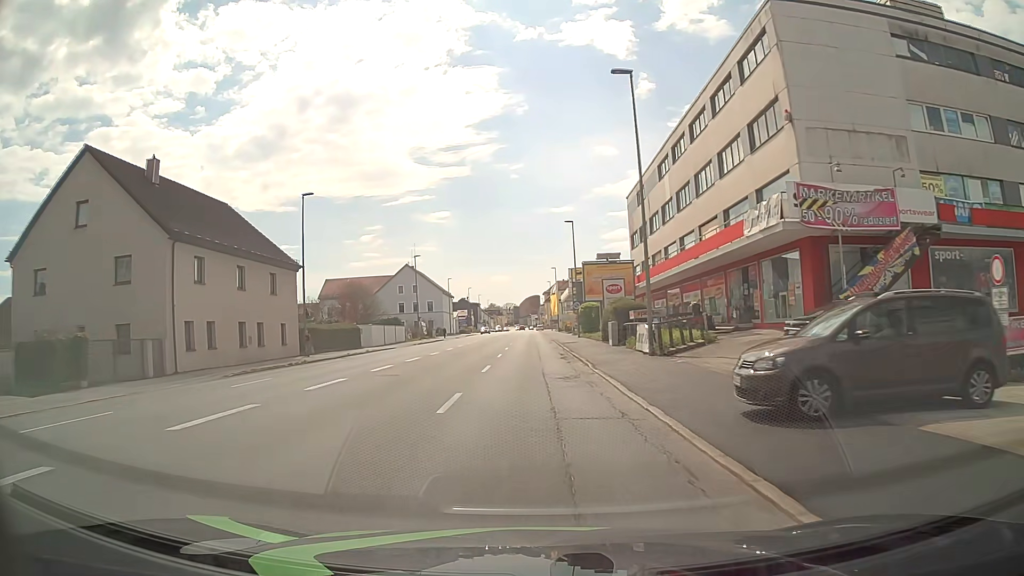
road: tertiary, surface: asphalt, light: Day
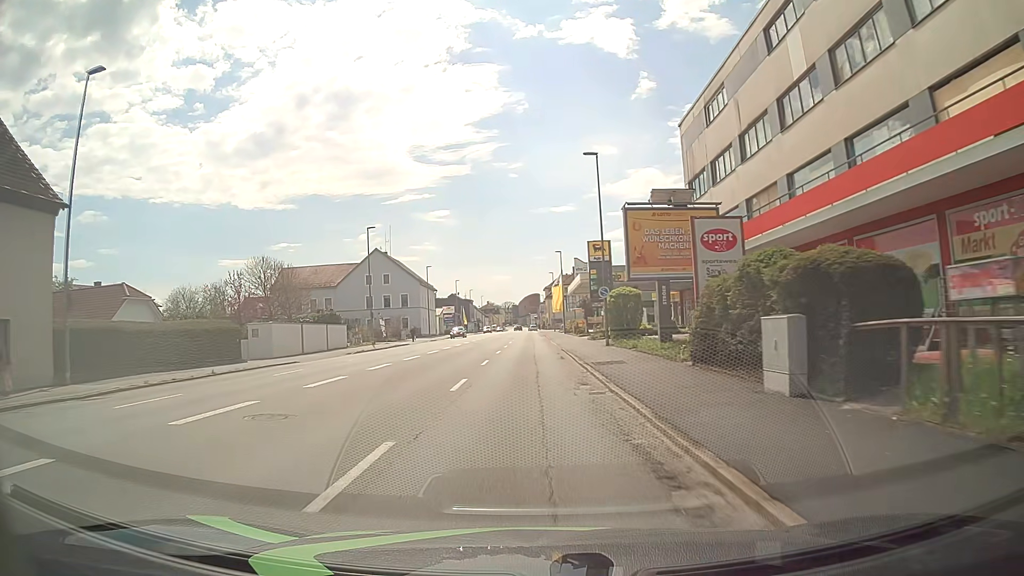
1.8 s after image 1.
(0.0, +23.7) m; 0°
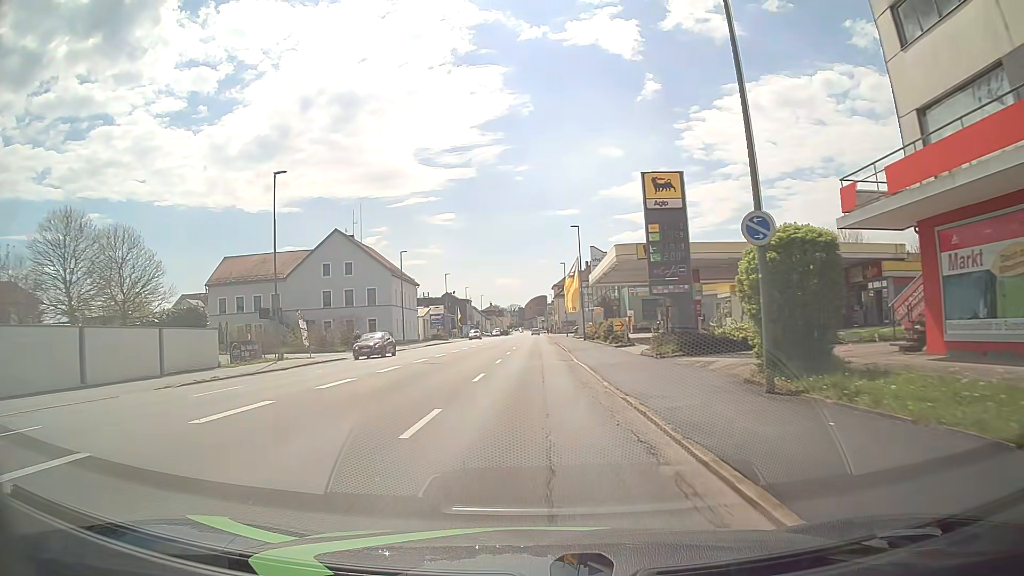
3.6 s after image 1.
(-0.1, +23.7) m; -1°
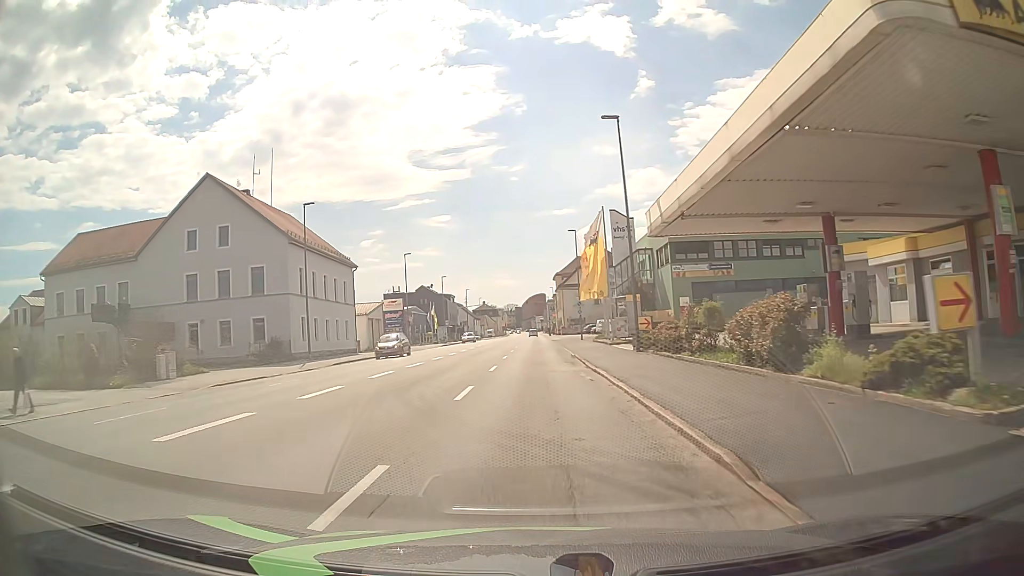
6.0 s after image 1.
(+0.1, +31.6) m; 0°
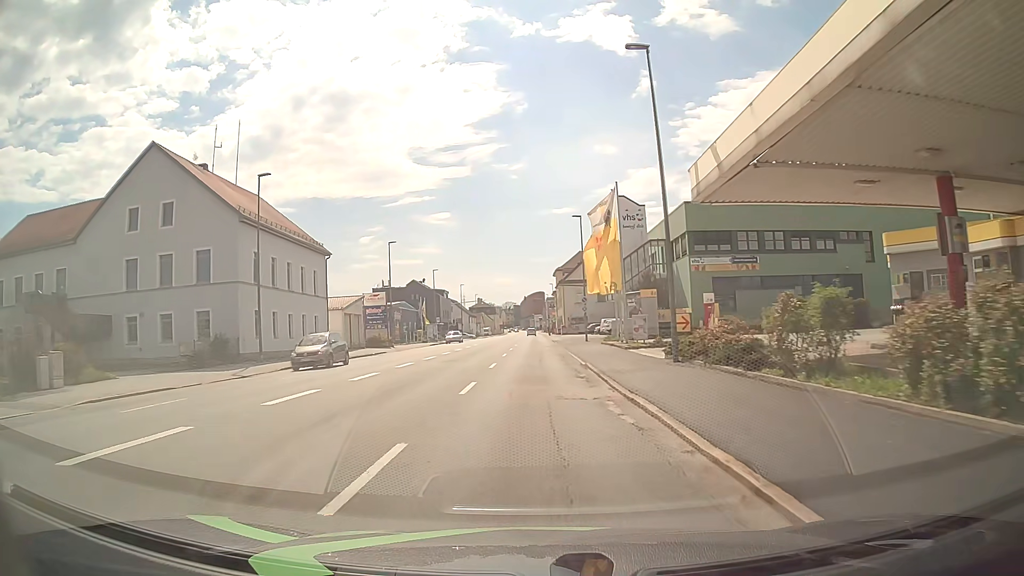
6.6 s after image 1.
(0.0, +7.9) m; 0°
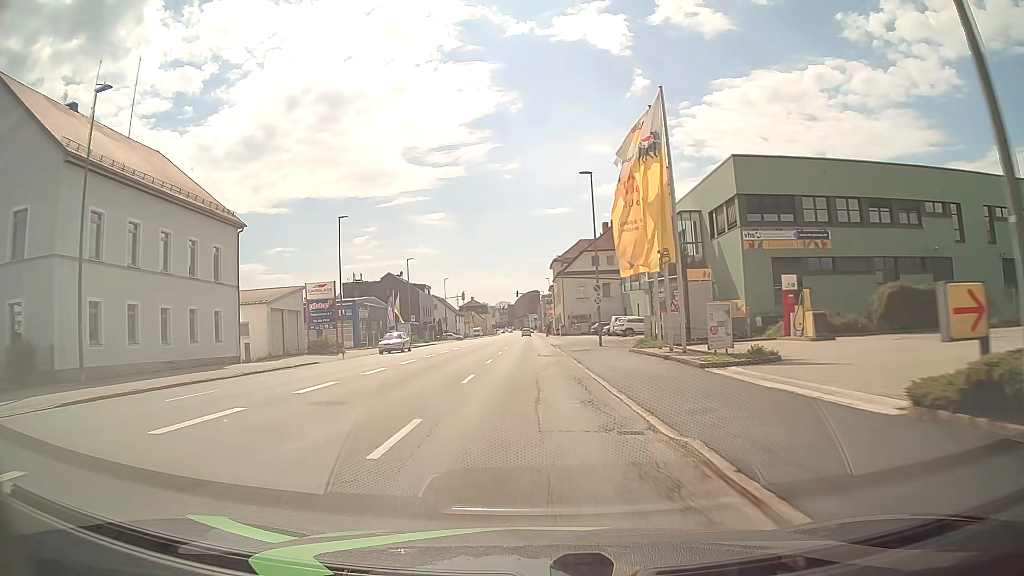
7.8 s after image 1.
(+0.1, +15.8) m; 0°
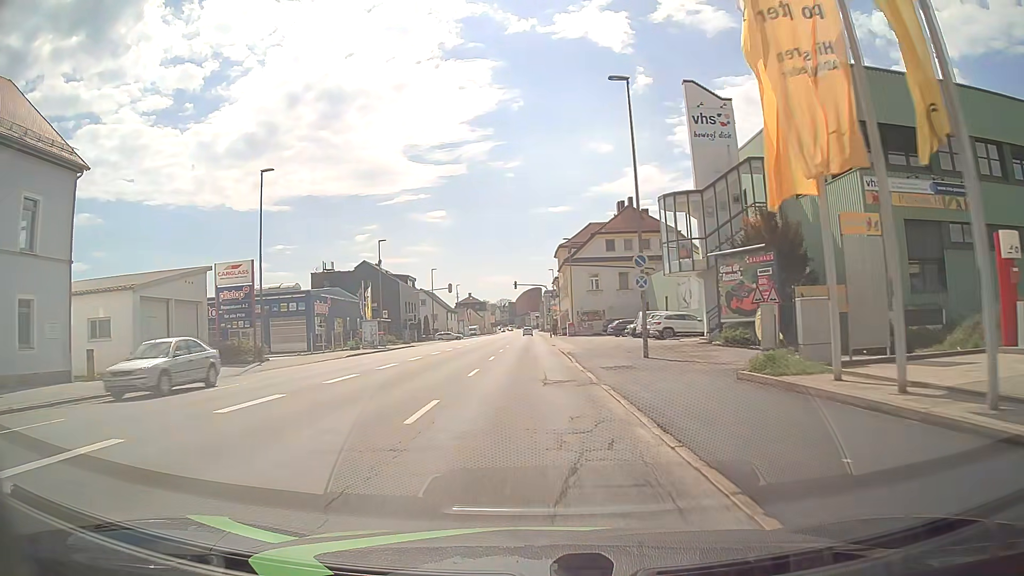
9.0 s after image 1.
(+0.1, +15.8) m; 0°
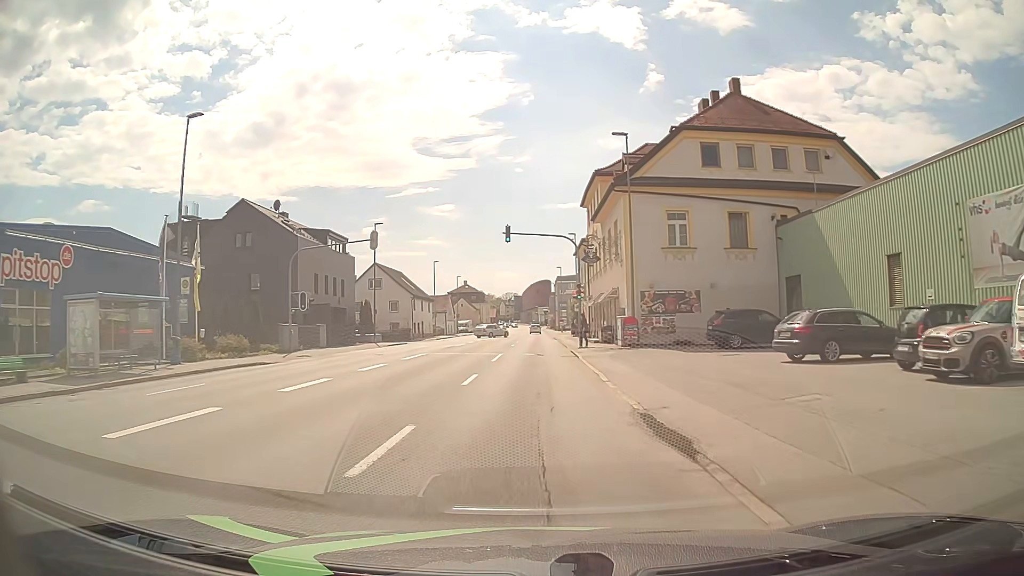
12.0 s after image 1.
(-0.1, +39.5) m; -1°
(0, +10) (0, +20) (0, +30) (0, +40) (0, +50) (0, +60) (0, +70) (0, +80) (0, +90) (0, +100) m
